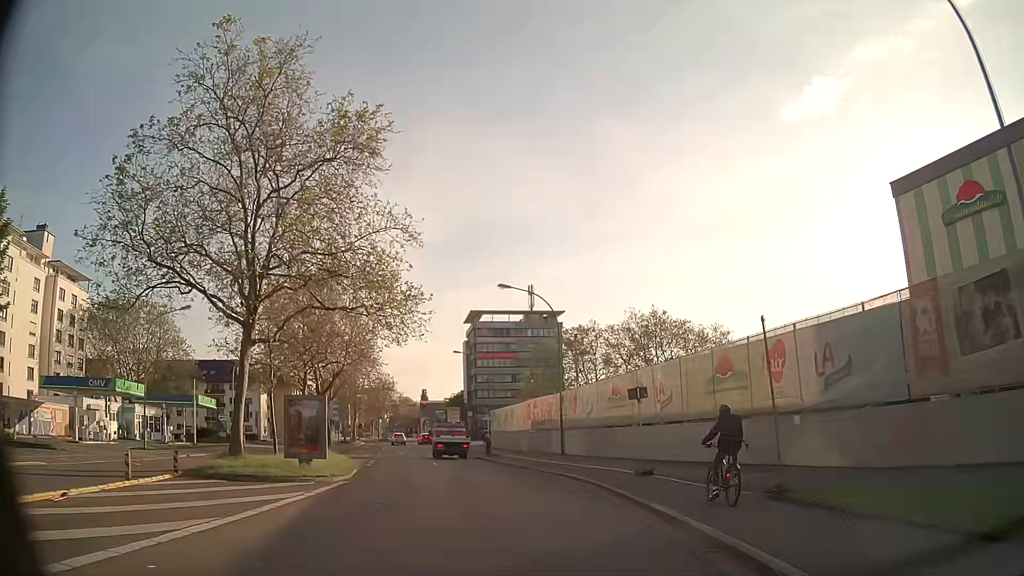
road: secondary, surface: asphalt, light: Day
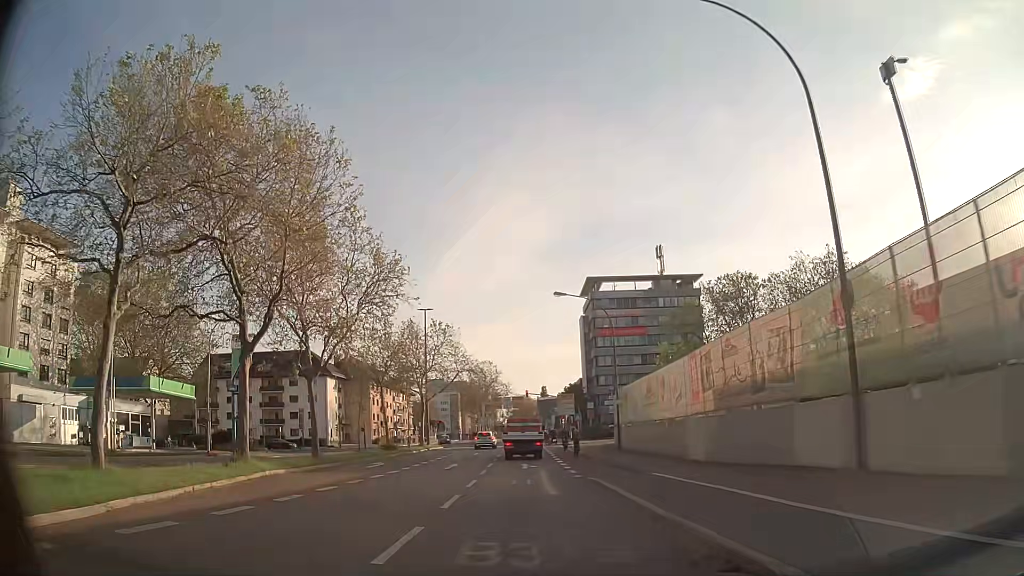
(-2.4, +27.5) m; -11°
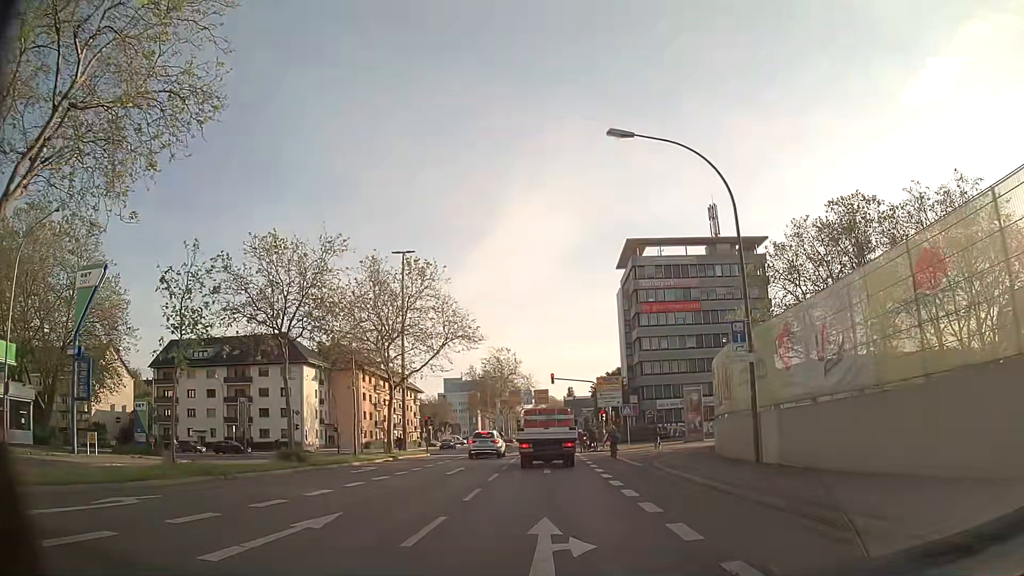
(-0.6, +22.7) m; -2°
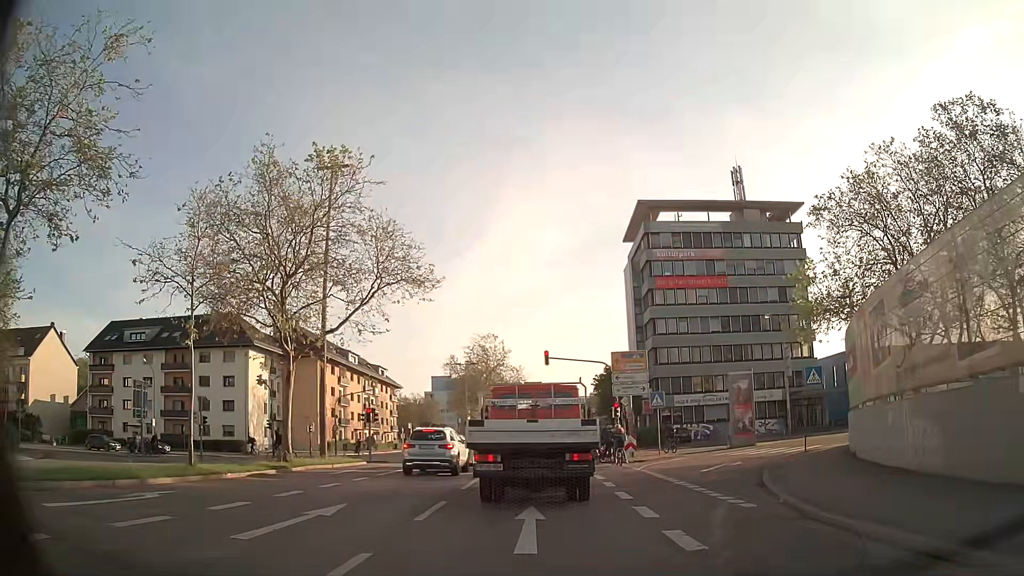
(+0.1, +15.6) m; +1°
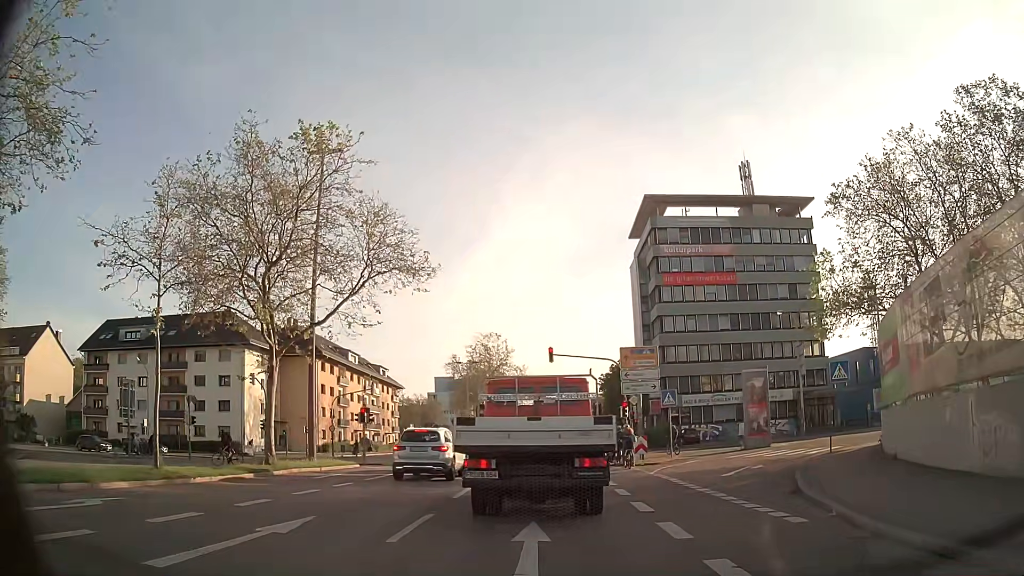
(0.0, +2.0) m; 0°
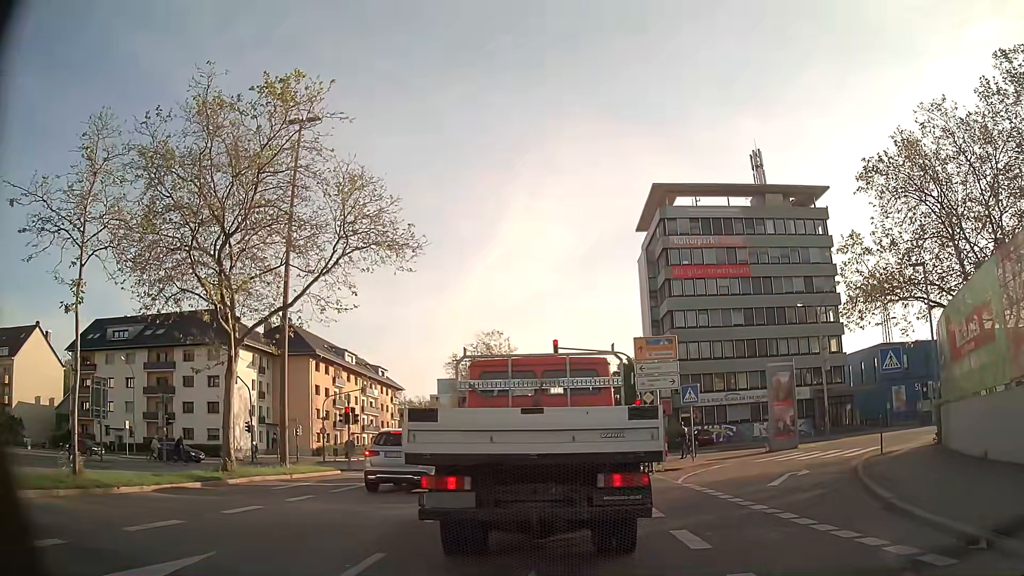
(0.0, +3.5) m; 0°
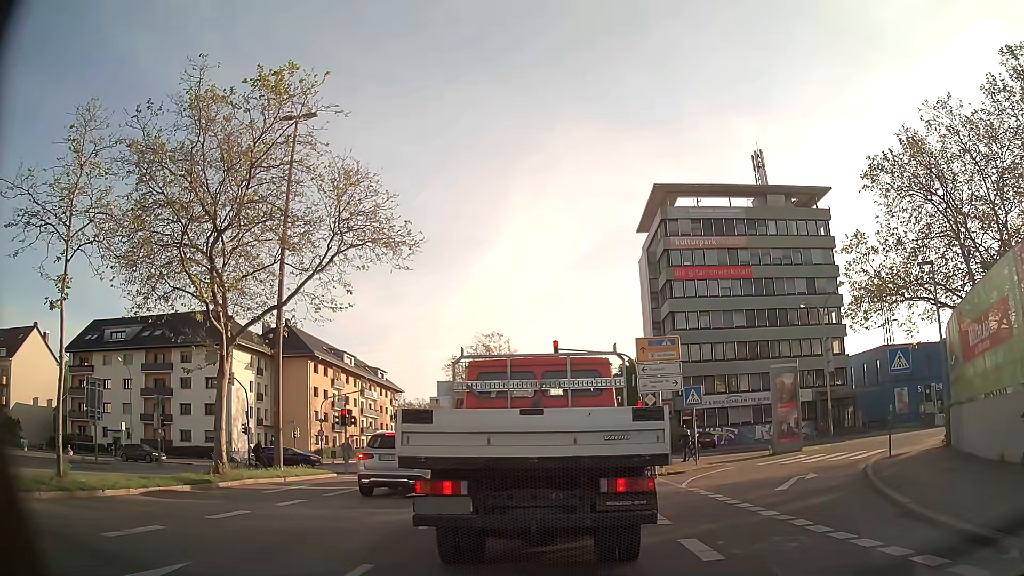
(0.0, +0.6) m; 0°
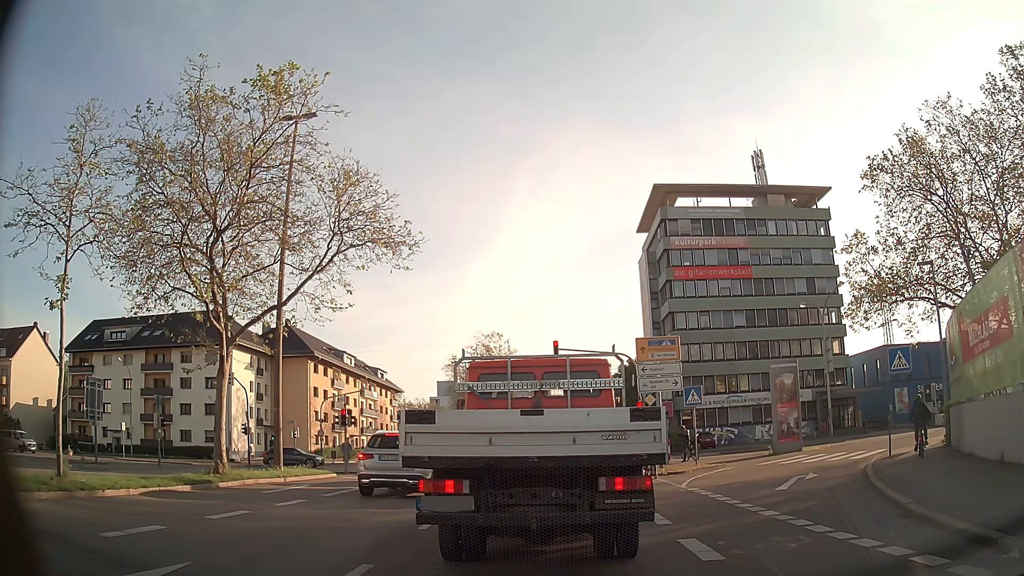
(0.0, 0.0) m; 0°
